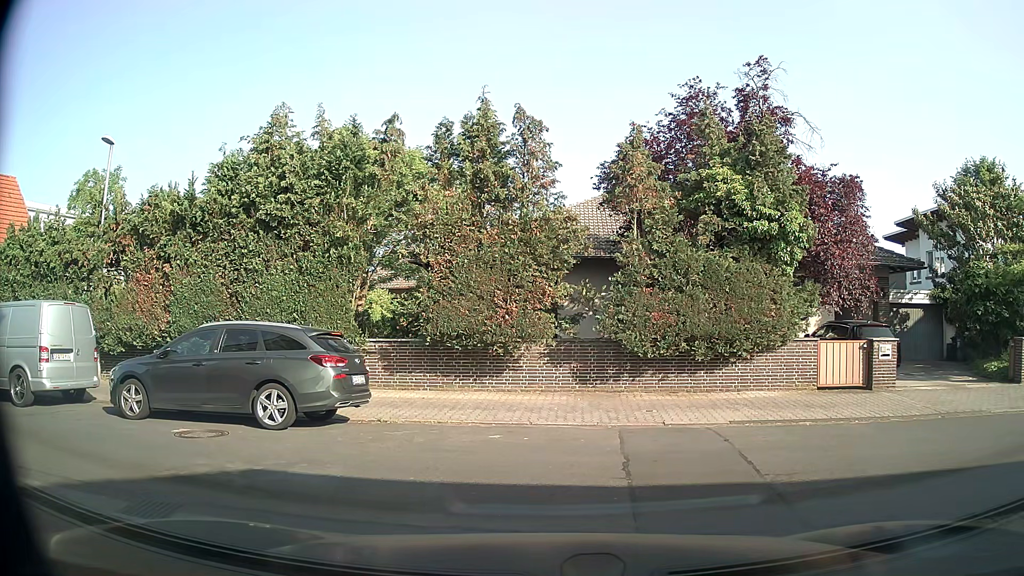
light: Day
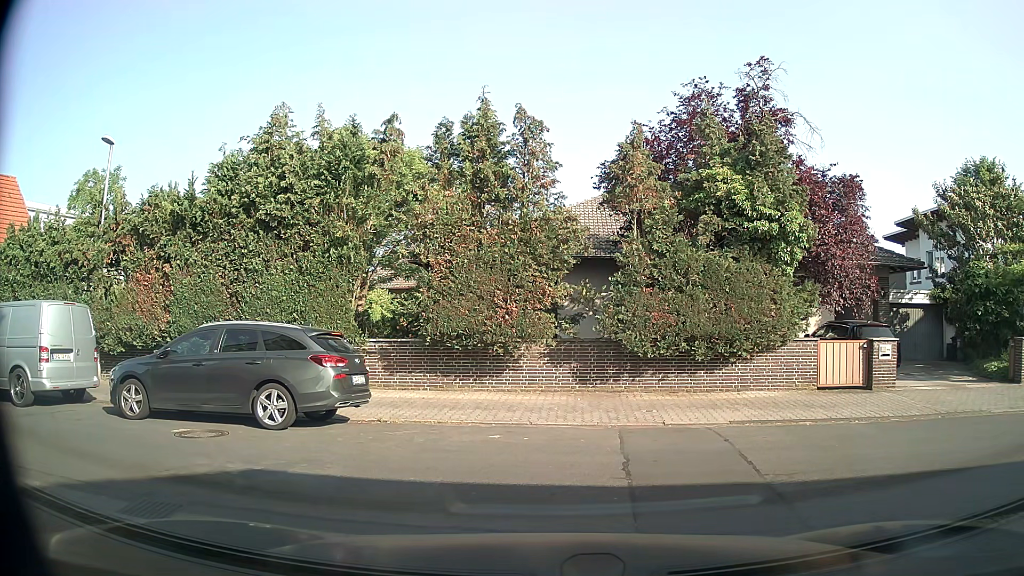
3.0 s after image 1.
(0.0, 0.0) m; 0°
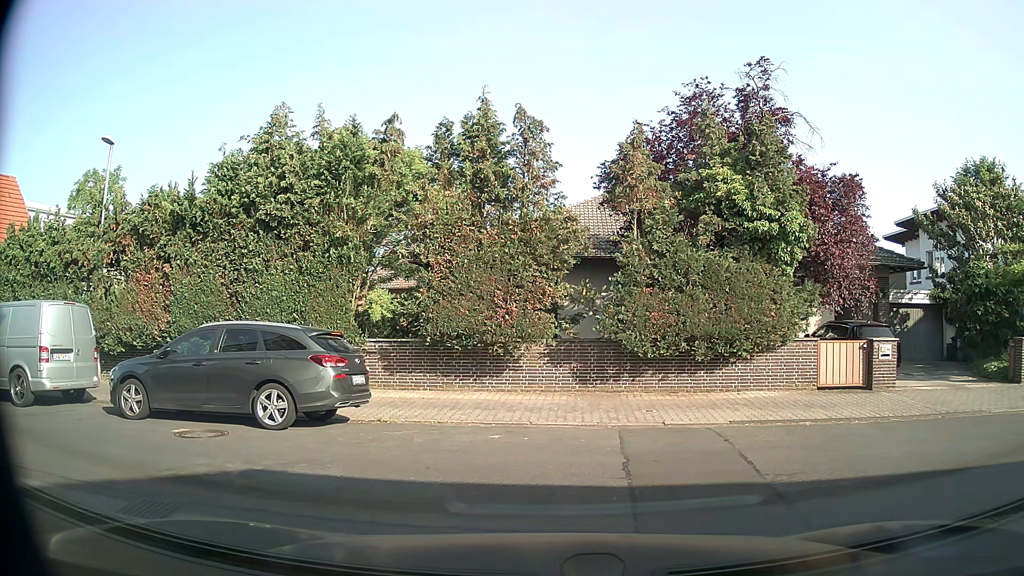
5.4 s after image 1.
(0.0, 0.0) m; 0°
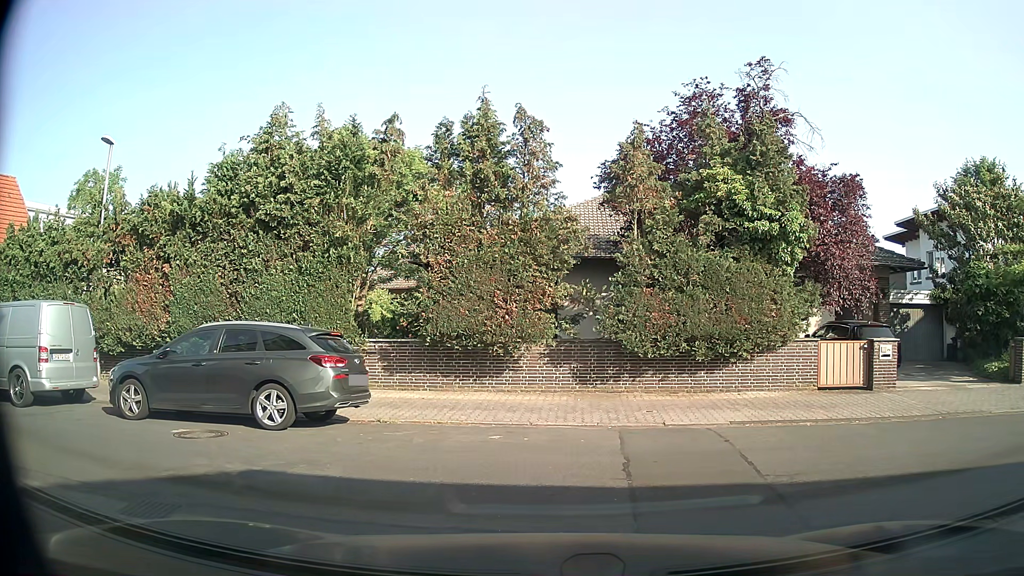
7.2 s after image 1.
(0.0, 0.0) m; 0°
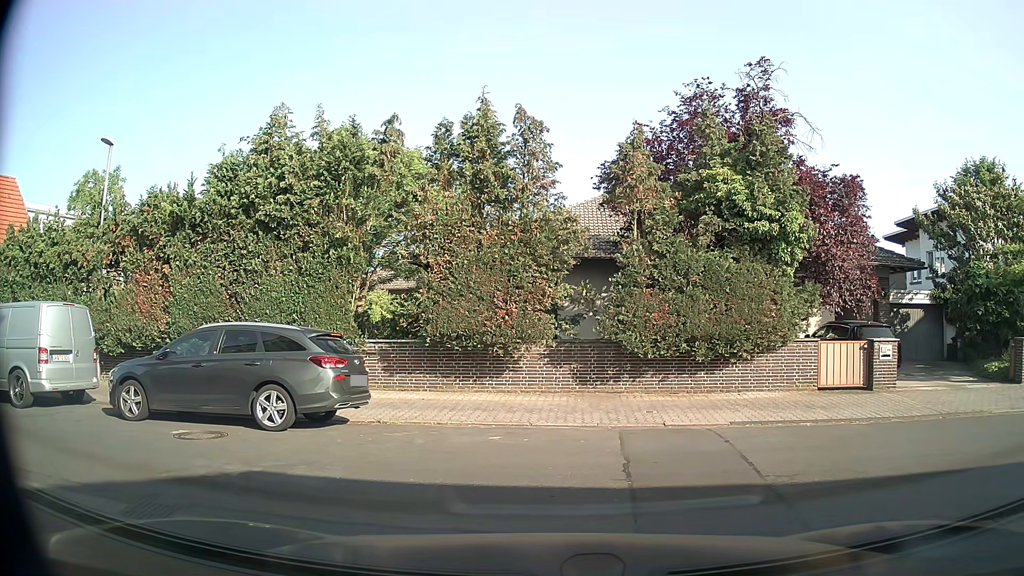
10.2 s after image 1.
(0.0, +0.1) m; 0°
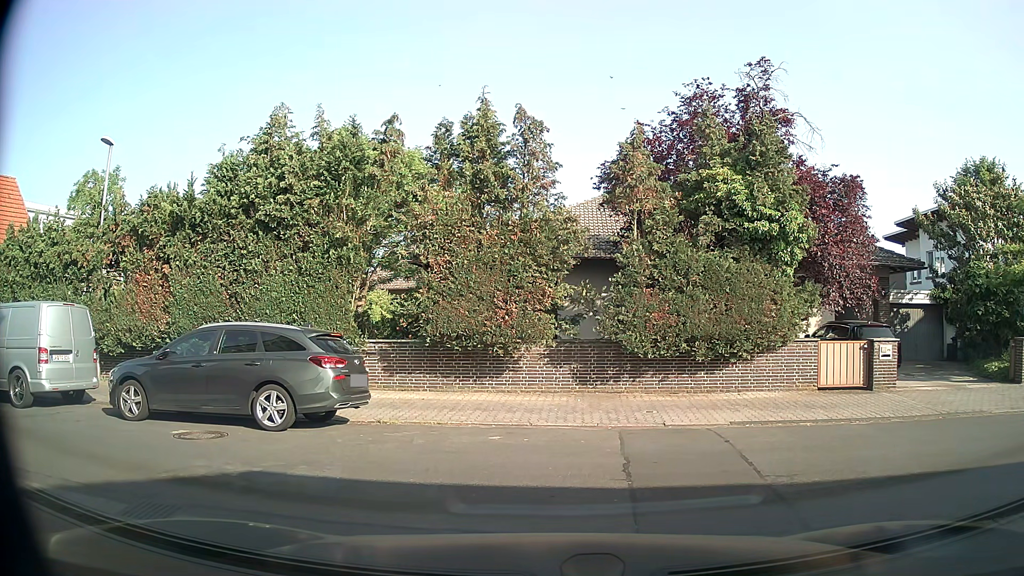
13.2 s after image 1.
(0.0, 0.0) m; 0°
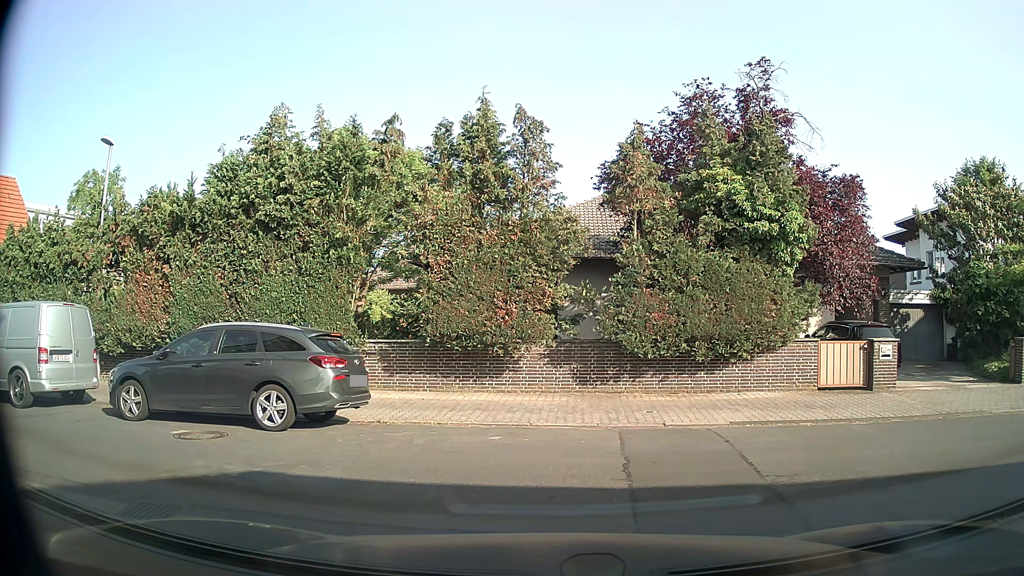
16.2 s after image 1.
(0.0, 0.0) m; 0°
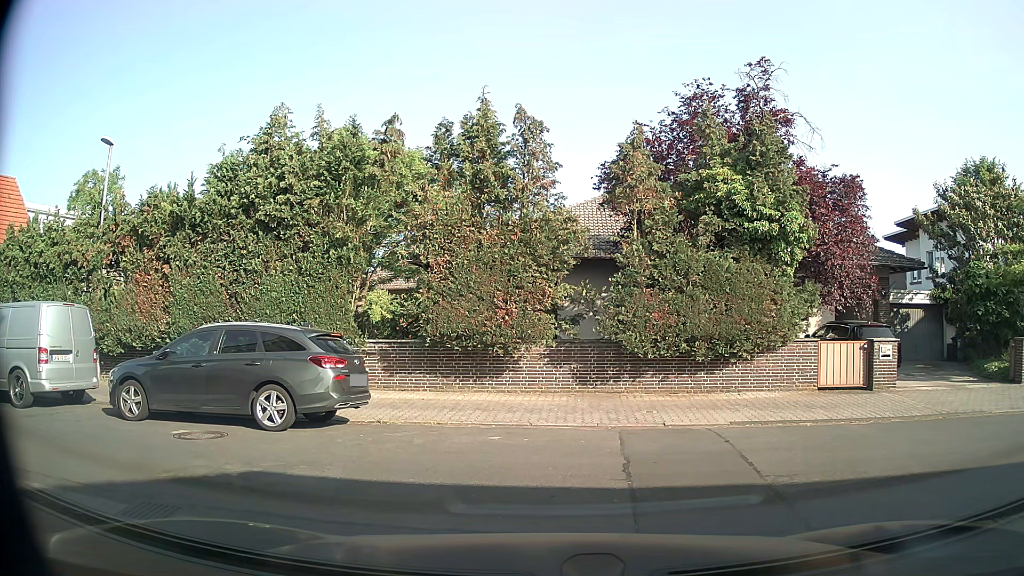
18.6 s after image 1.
(0.0, 0.0) m; 0°
